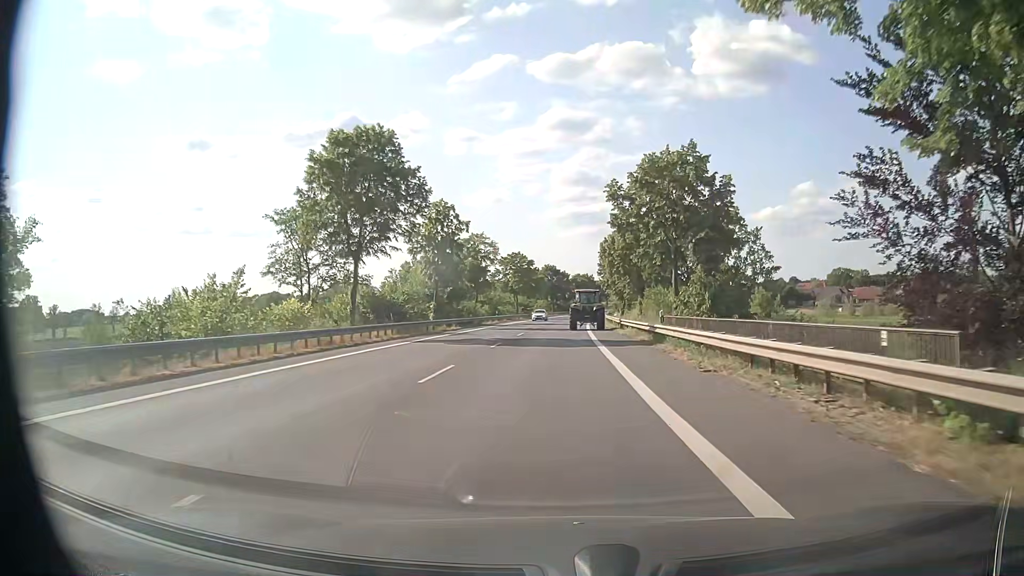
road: primary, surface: asphalt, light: Day
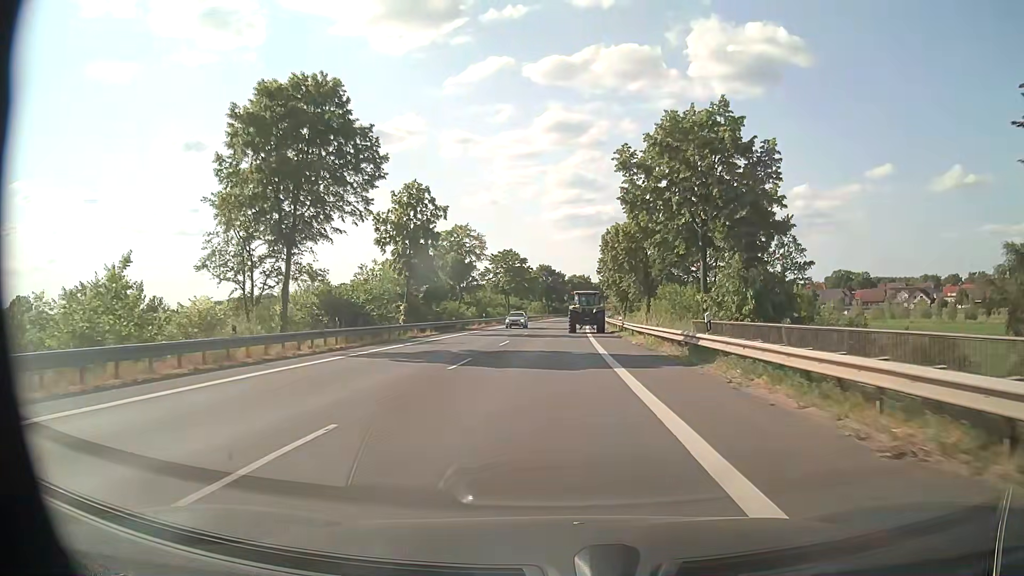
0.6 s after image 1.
(0.0, +8.5) m; 0°
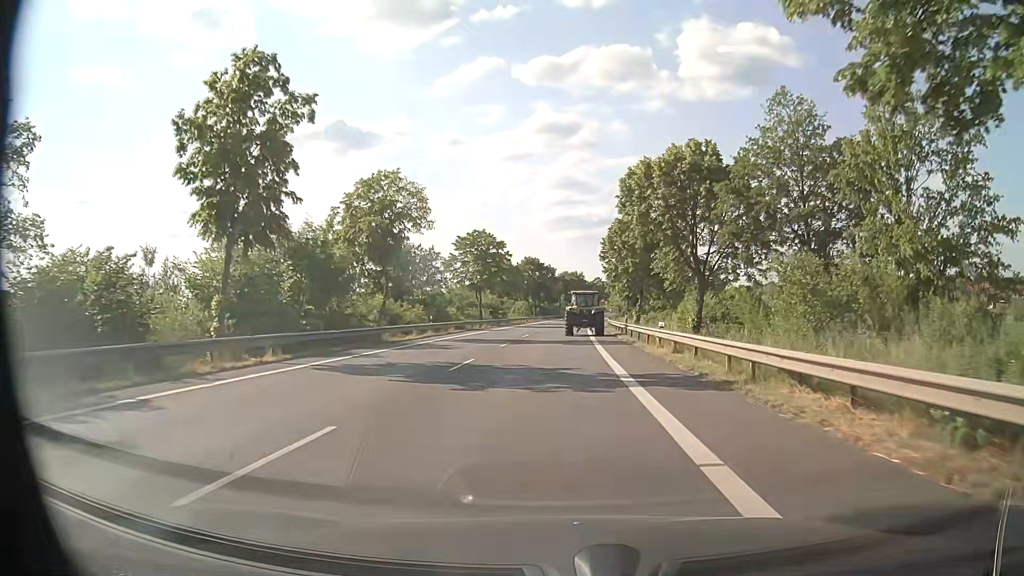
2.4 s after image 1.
(+0.3, +23.8) m; +1°
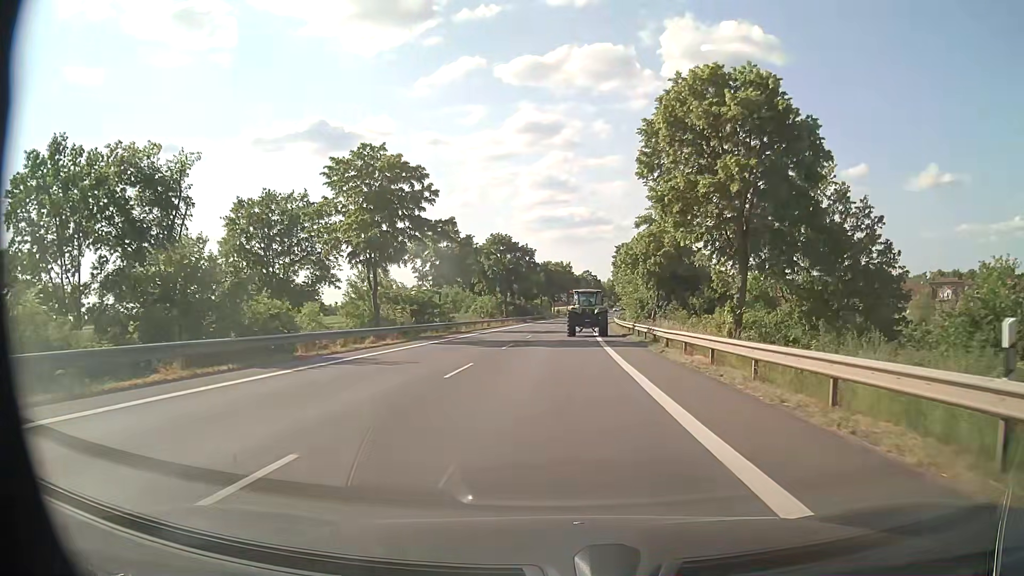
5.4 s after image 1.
(+0.5, +37.7) m; +2°
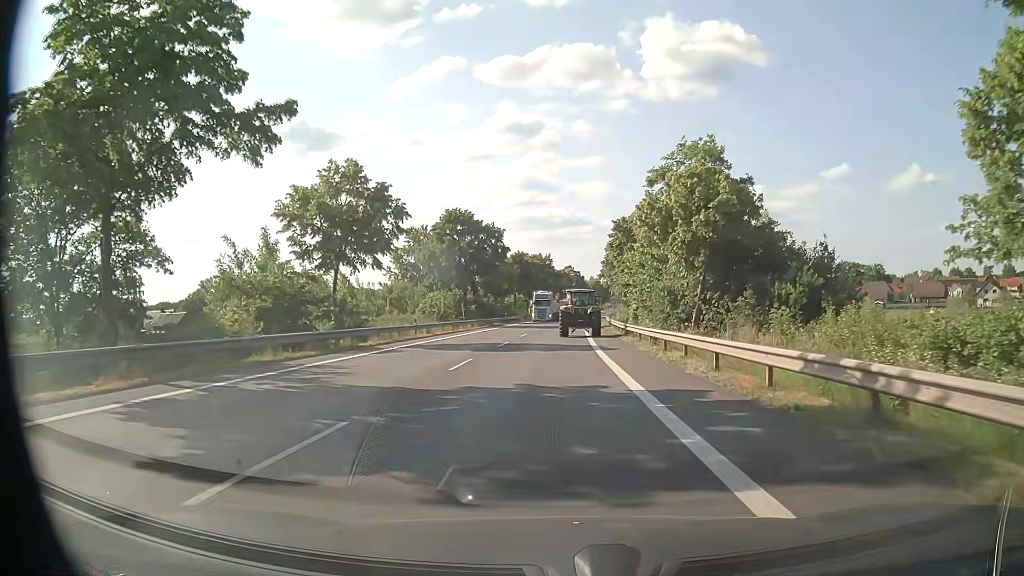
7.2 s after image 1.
(+0.3, +21.9) m; +2°
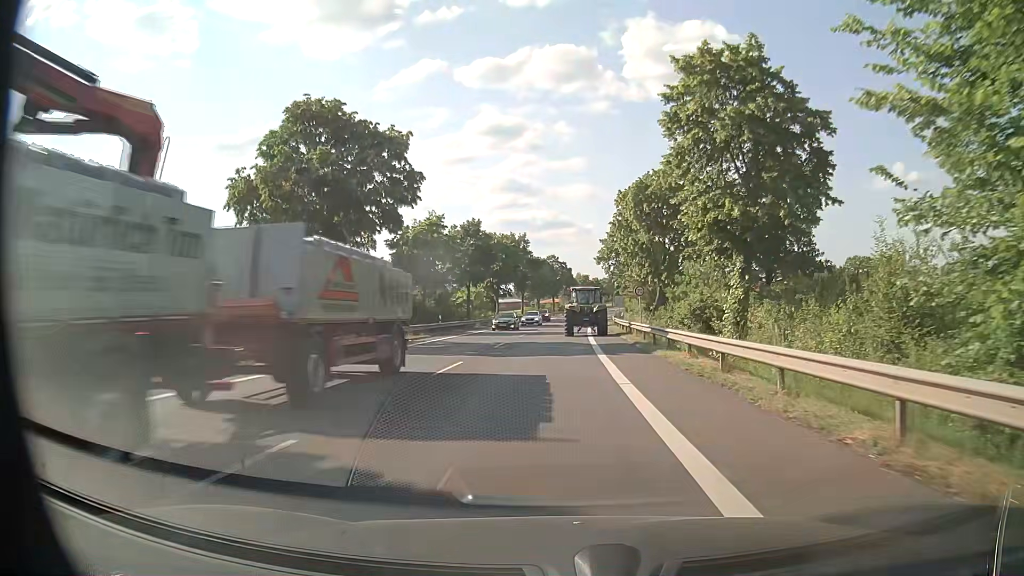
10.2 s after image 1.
(+0.5, +37.4) m; +2°
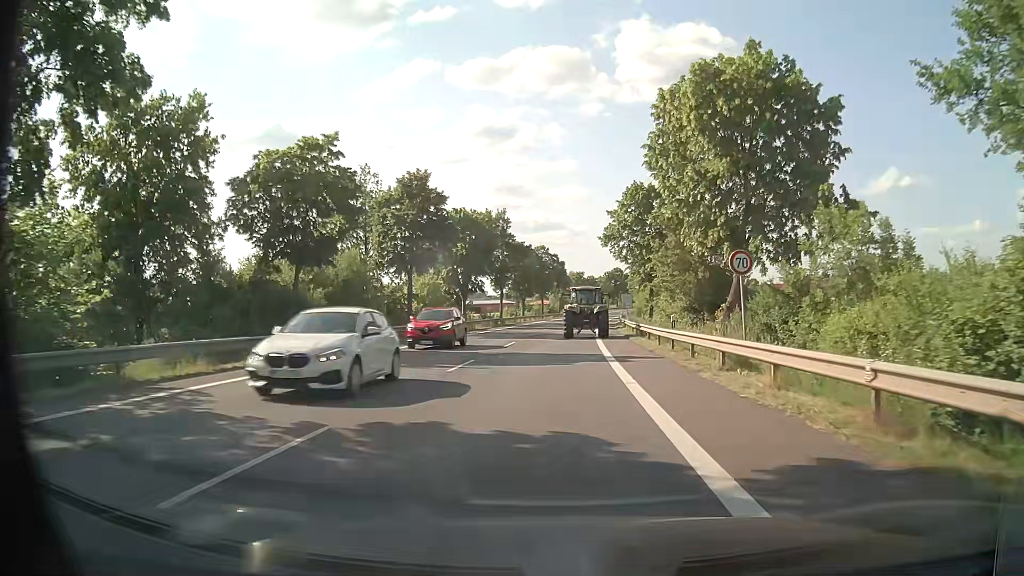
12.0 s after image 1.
(-0.1, +23.2) m; 0°
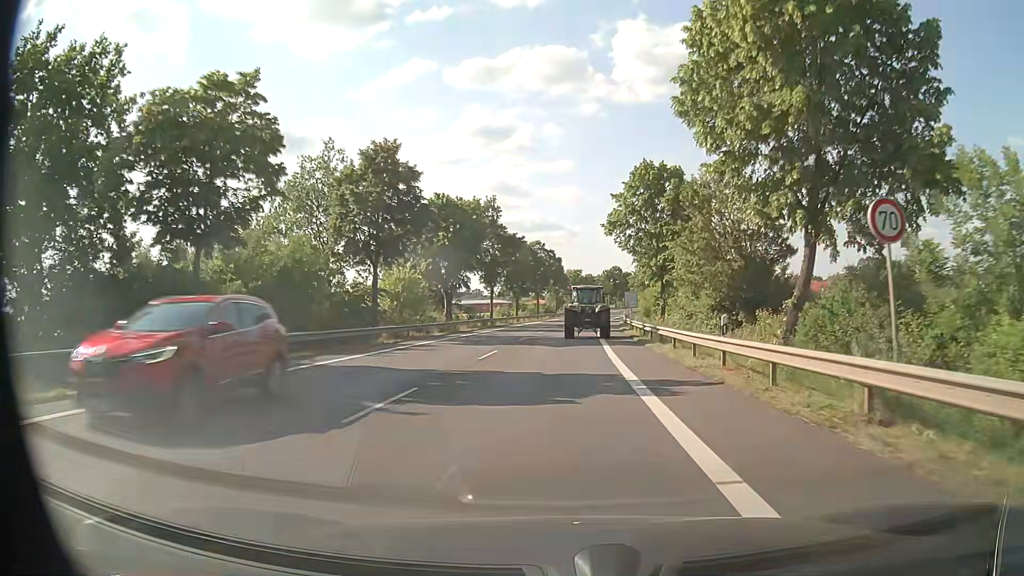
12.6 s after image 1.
(0.0, +7.7) m; 0°
(0, +10) (0, +20) (+1, +30) (+1, +40) (+2, +50) (+2, +60) (+3, +70) (+4, +80) (+5, +90) (+7, +100) m
